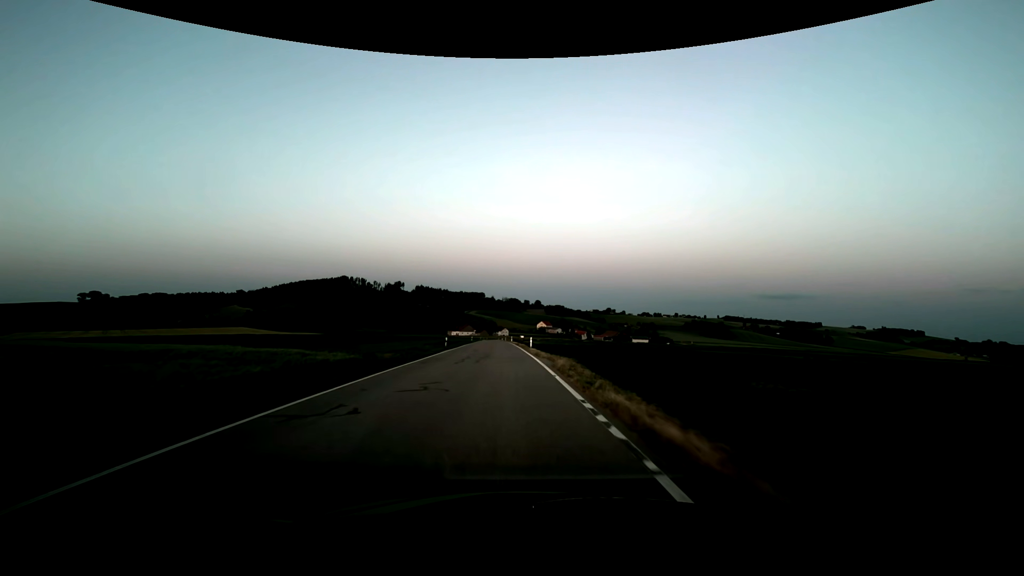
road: tertiary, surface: asphalt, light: Dusk
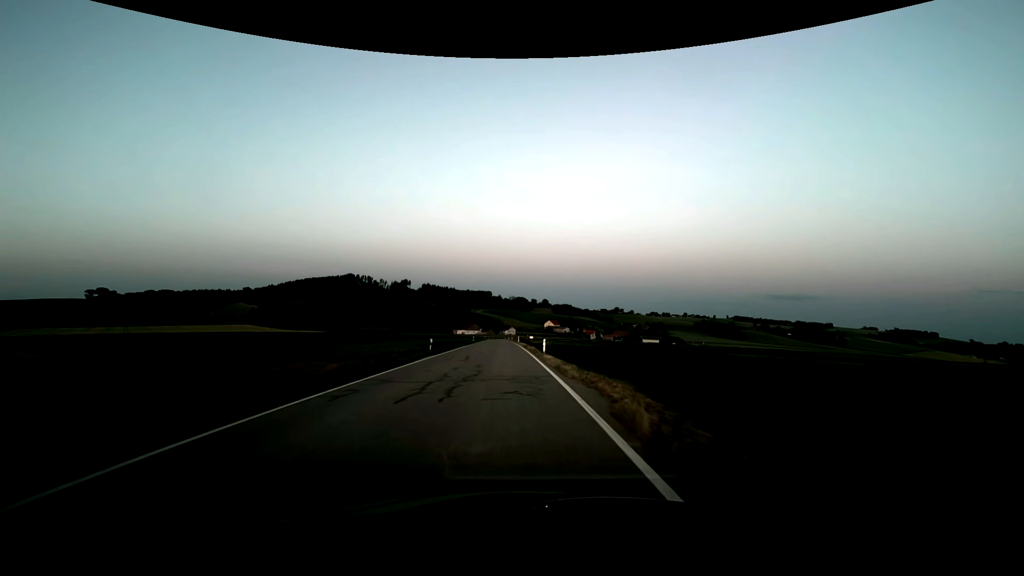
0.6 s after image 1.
(-0.1, +10.8) m; -1°
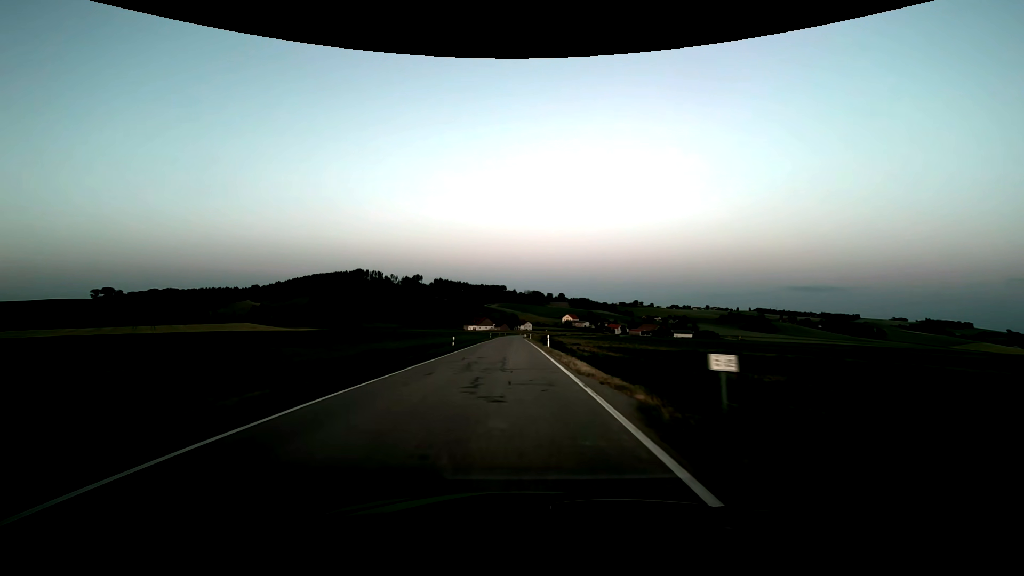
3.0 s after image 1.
(-0.9, +43.2) m; -2°
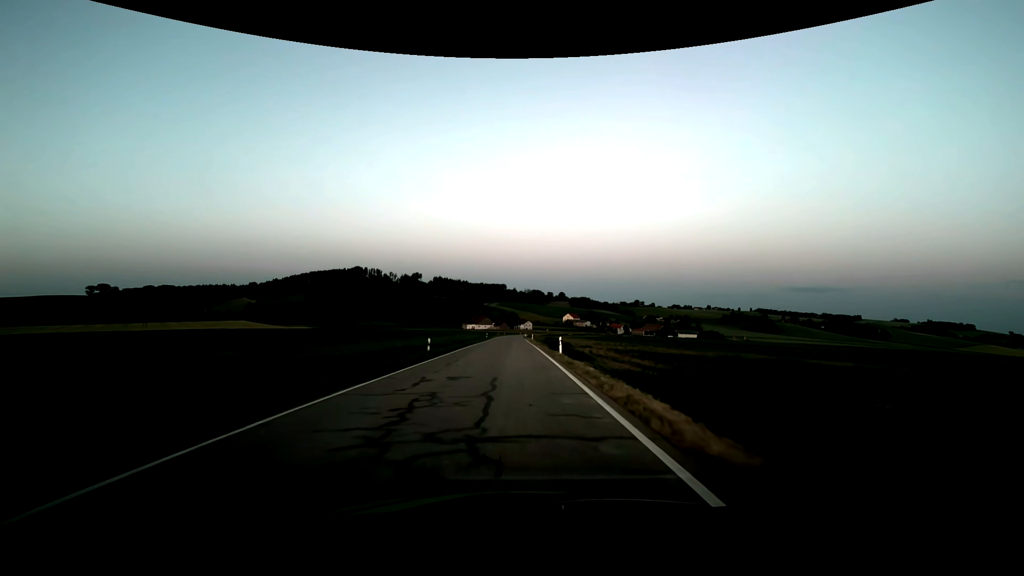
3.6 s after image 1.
(0.0, +10.8) m; 0°
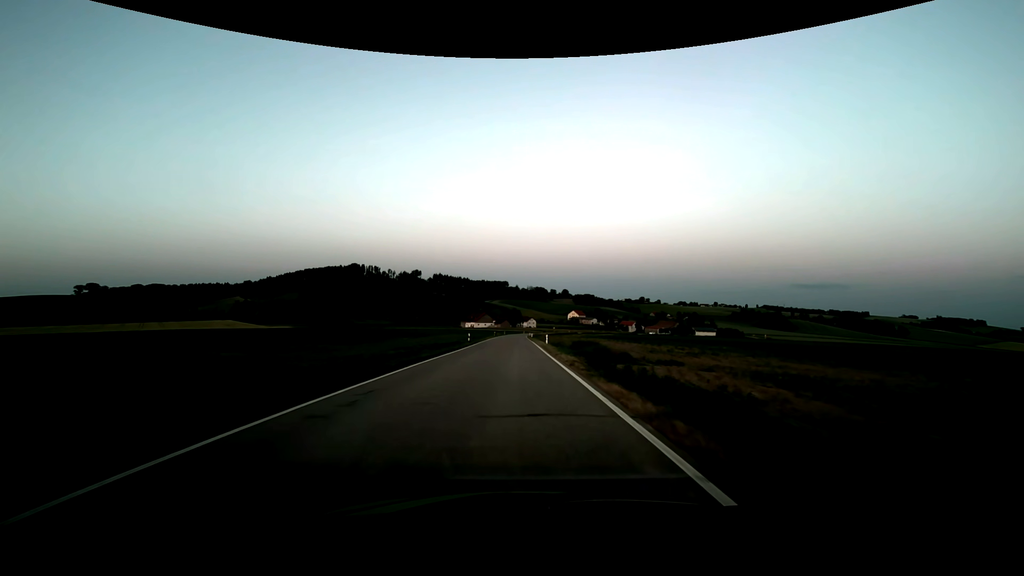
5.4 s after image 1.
(0.0, +32.4) m; 0°
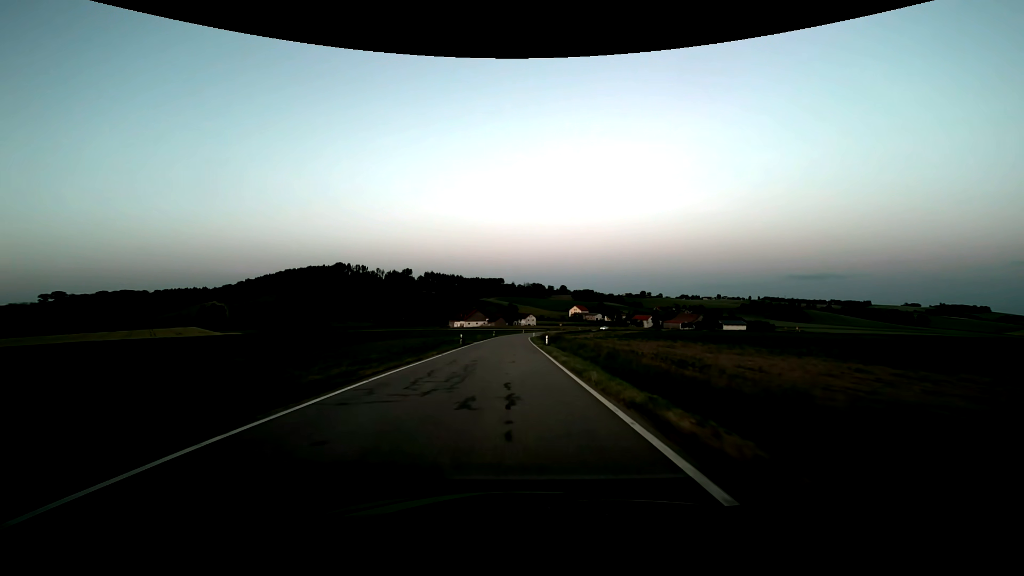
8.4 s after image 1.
(+0.1, +54.0) m; 0°
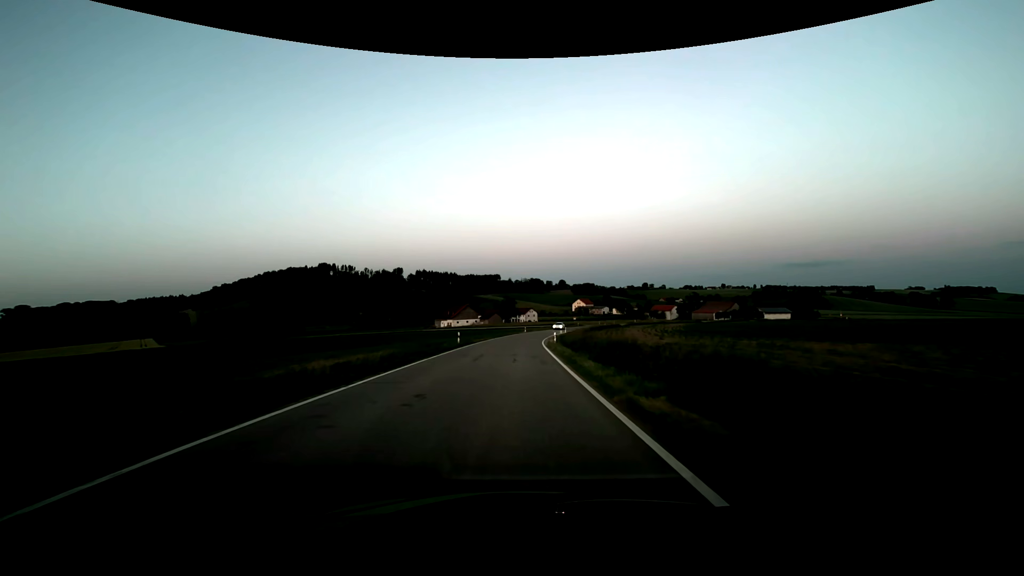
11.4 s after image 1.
(+0.2, +54.0) m; 0°
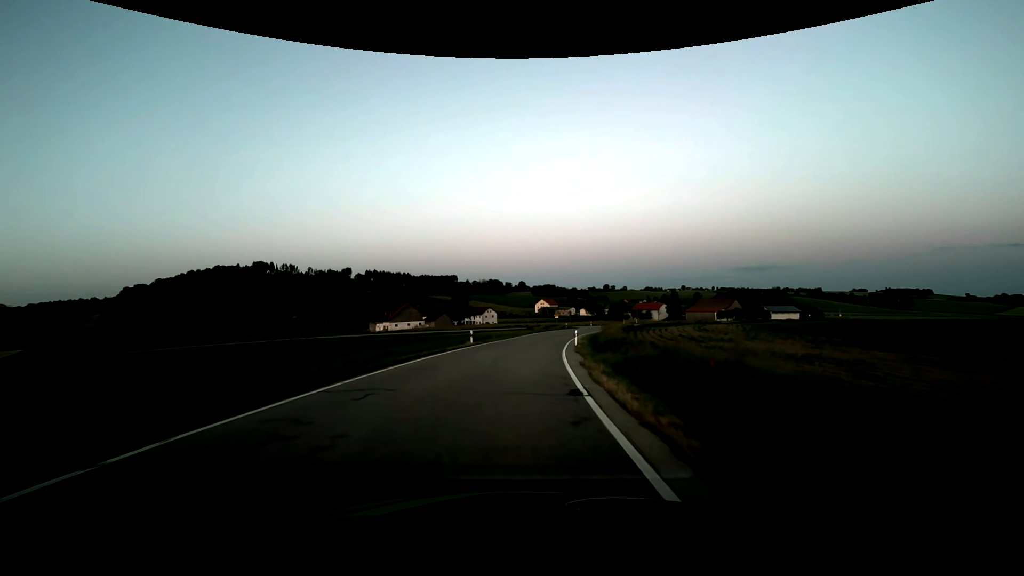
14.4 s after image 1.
(+1.4, +53.9) m; +5°
(0, +10) (+1, +20) (+1, +30) (+2, +40) (+4, +50) (+6, +60) (+9, +69) (+12, +79) (+16, +88) (+20, +97) m
